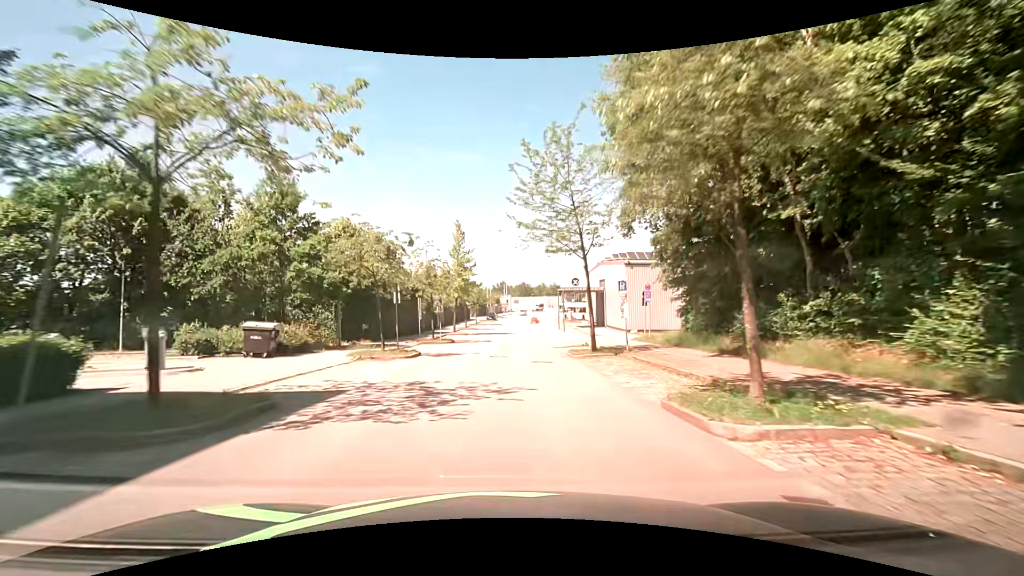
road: residential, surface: asphalt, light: Day
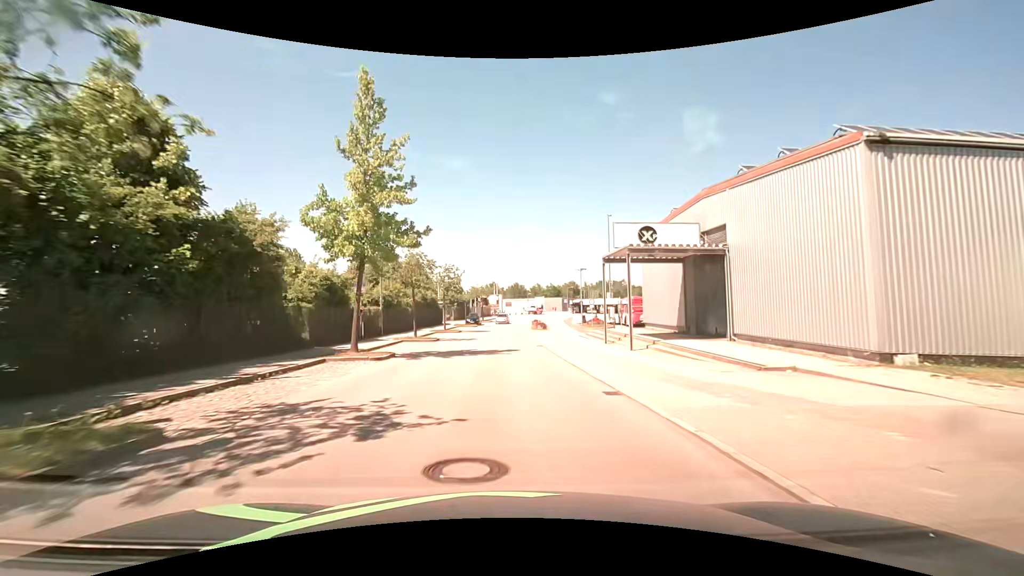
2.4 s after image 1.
(+0.7, +30.4) m; +2°
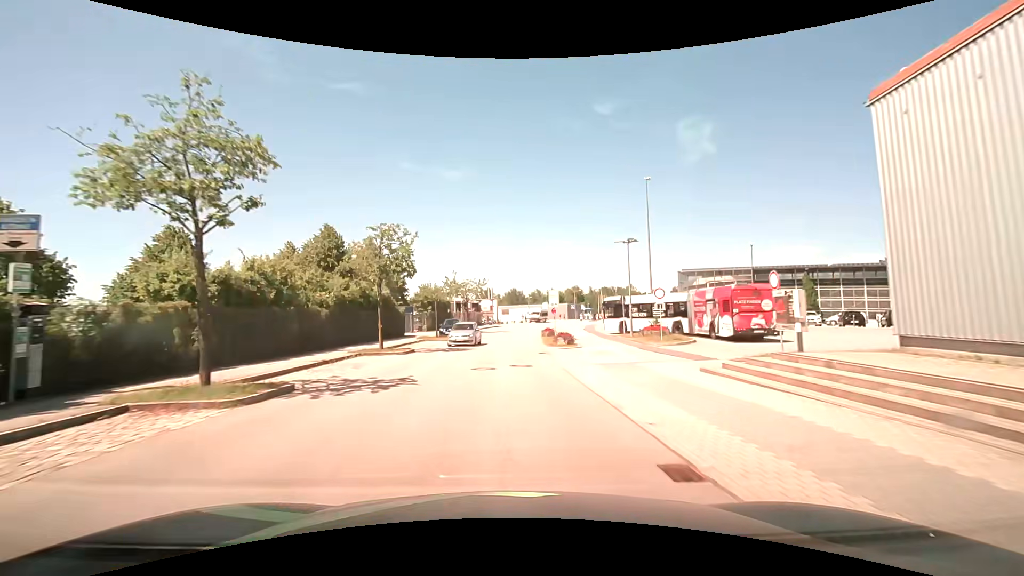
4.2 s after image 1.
(+0.1, +22.8) m; 0°
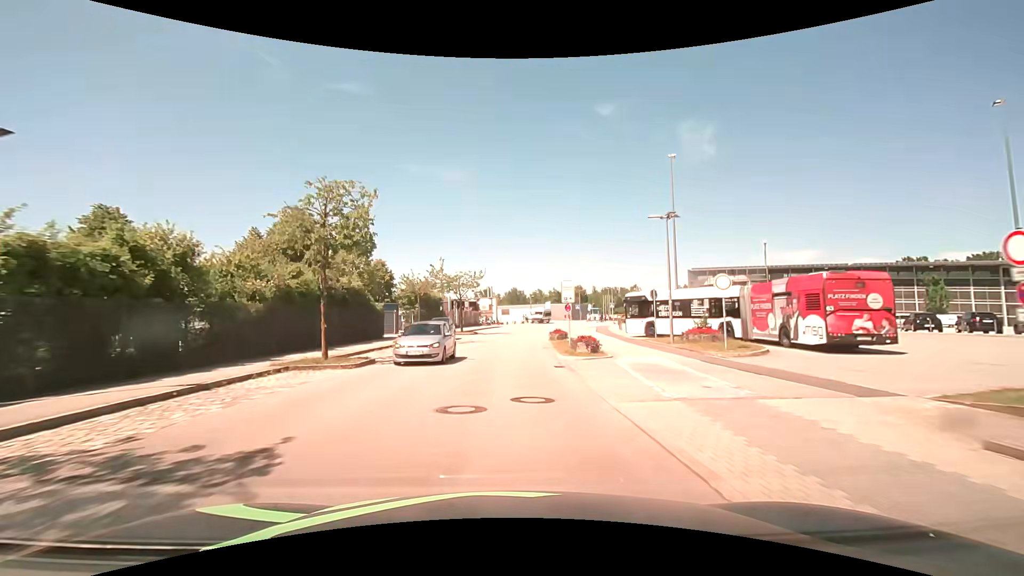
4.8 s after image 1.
(0.0, +7.6) m; 0°
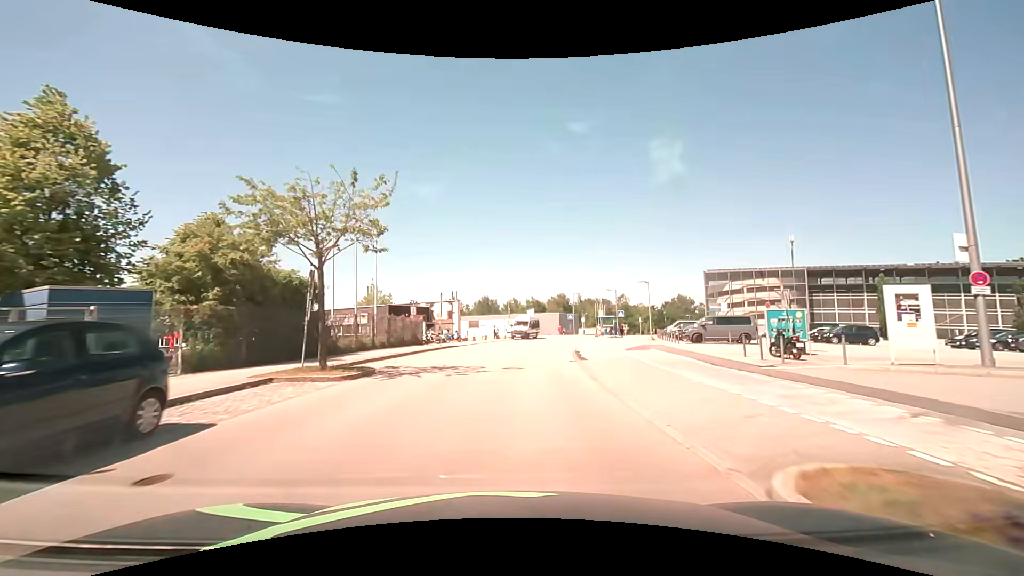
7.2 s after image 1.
(+0.5, +30.1) m; +4°
(0, +10) (+1, +20) (+2, +30) (+3, +40) (+5, +50) (+8, +59) (+11, +69) (+14, +78) (+18, +87) (+23, +96) m
